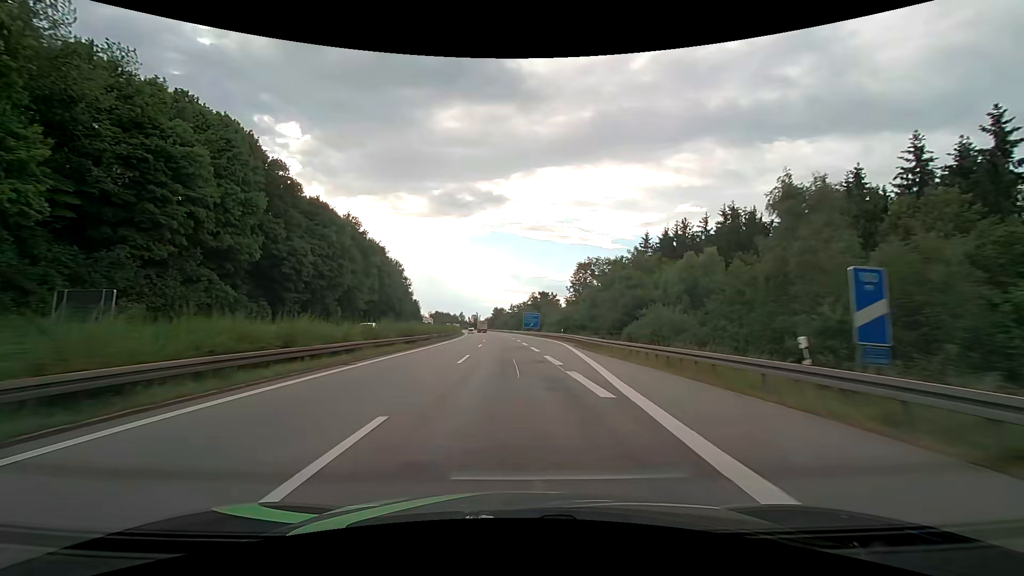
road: motorway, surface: asphalt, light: Day
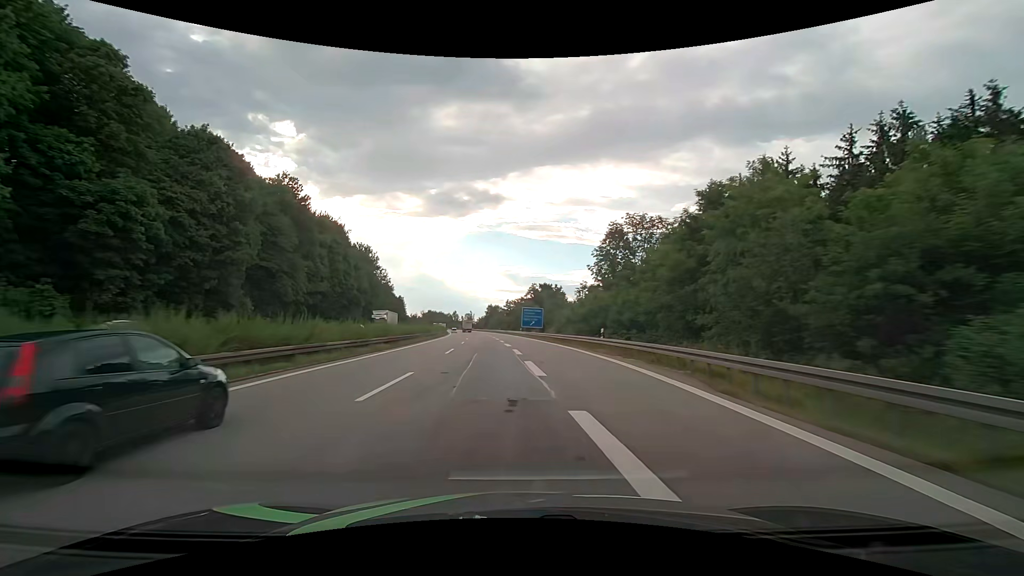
(0.0, +28.6) m; 0°
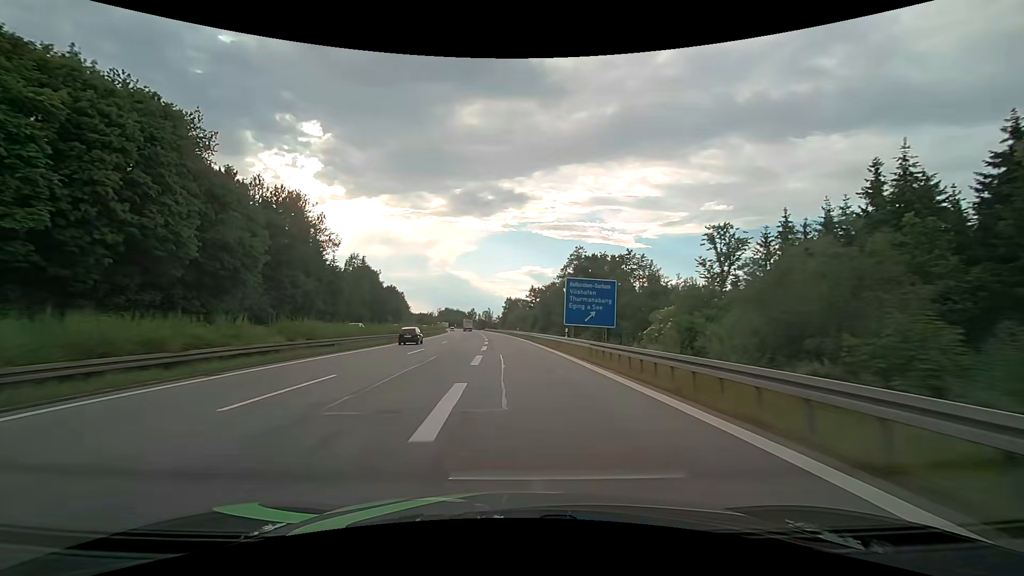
(-0.5, +55.8) m; -3°
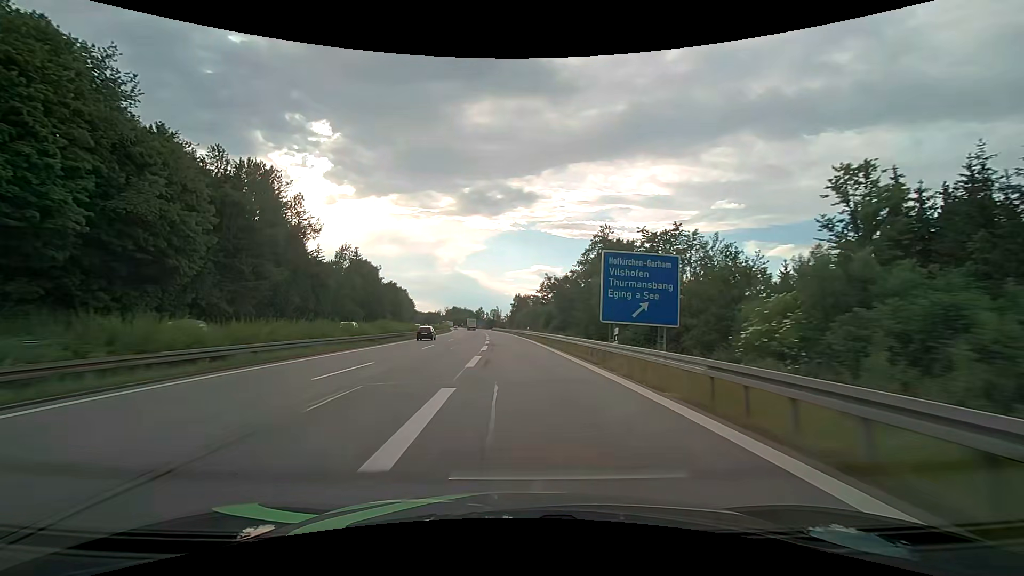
(-0.1, +13.3) m; -1°
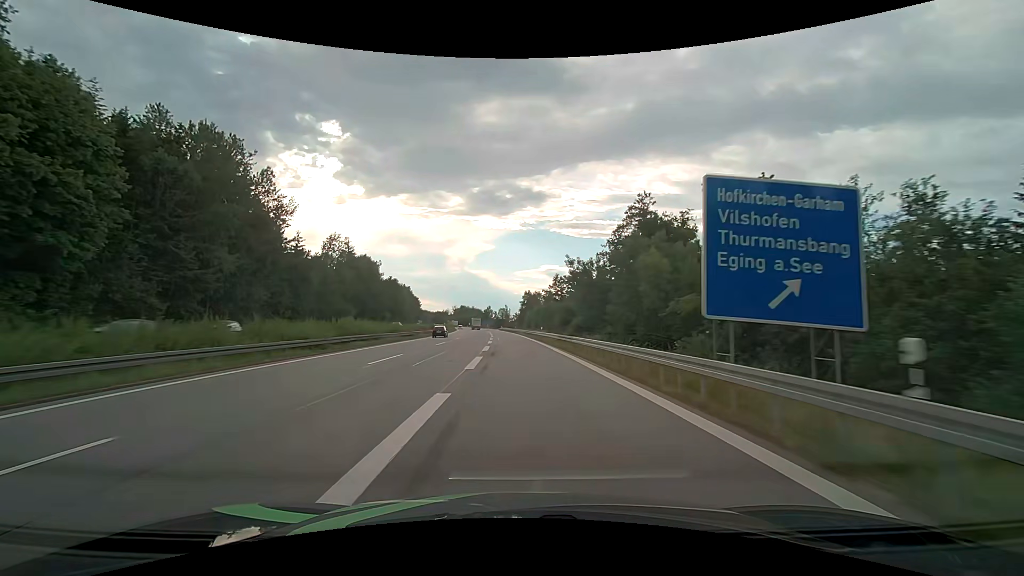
(-0.1, +12.9) m; -1°
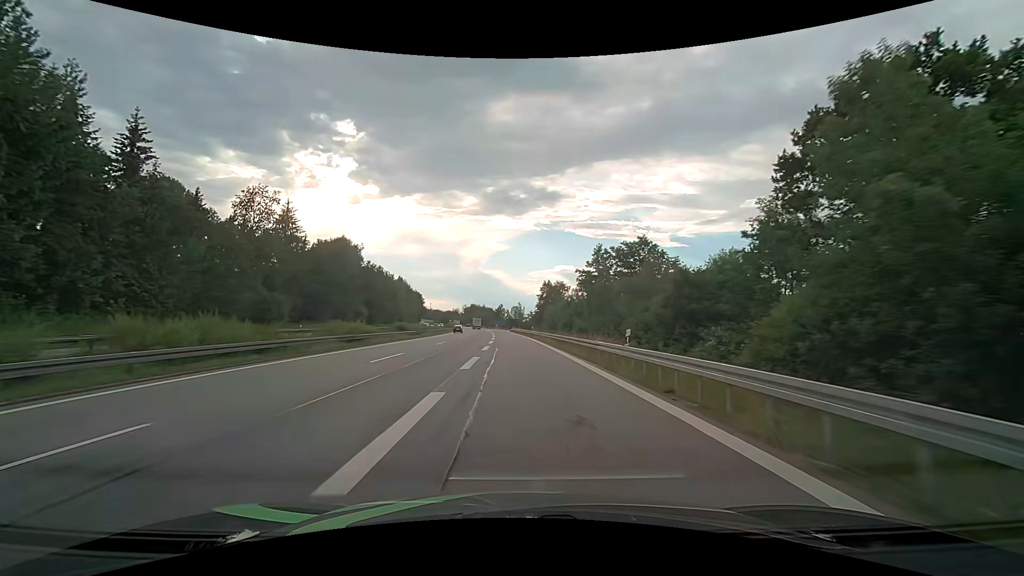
(-0.6, +35.6) m; -2°
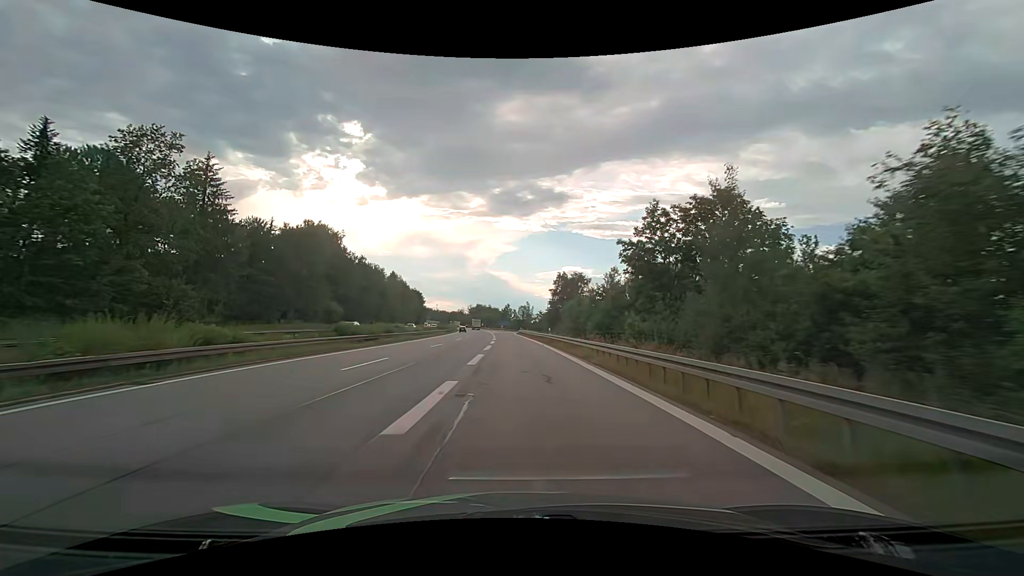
(-0.1, +21.5) m; -1°
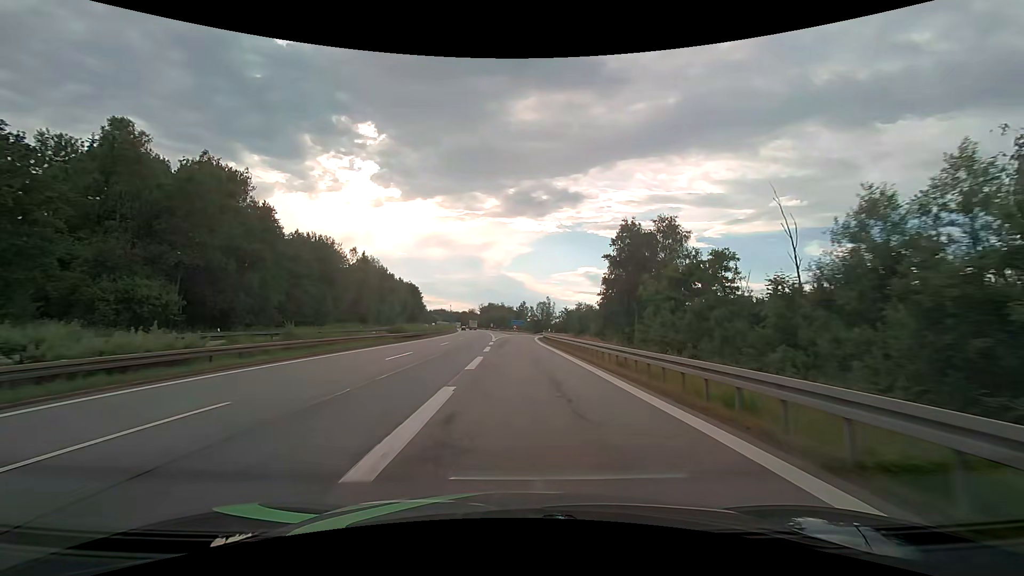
(-0.7, +49.1) m; -1°
(0, +10) (0, +20) (0, +30) (0, +40) (-1, +50) (-1, +60) (0, +70) (+1, +80) (+2, +90) (+4, +100) m
